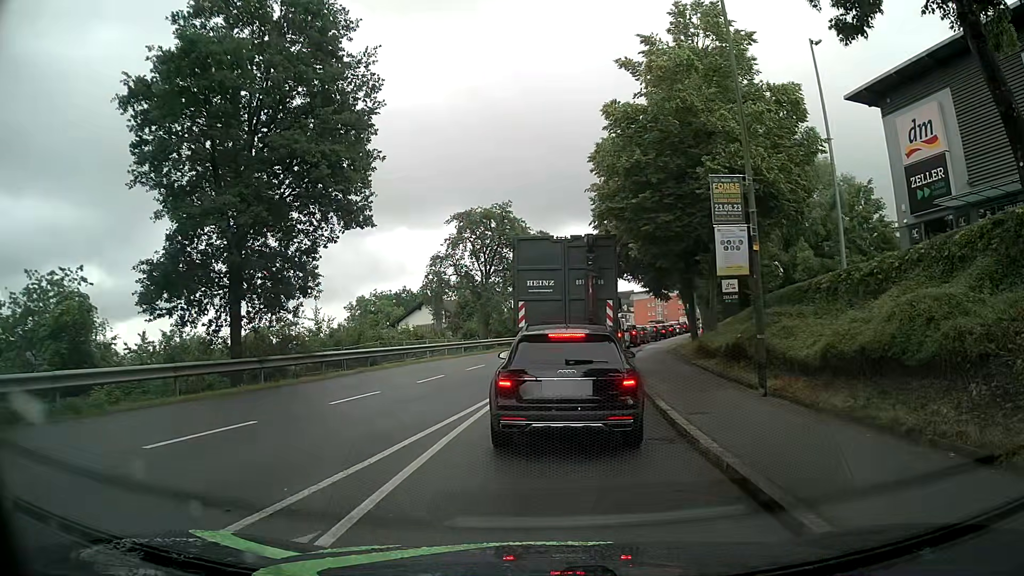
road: tertiary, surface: asphalt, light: Day
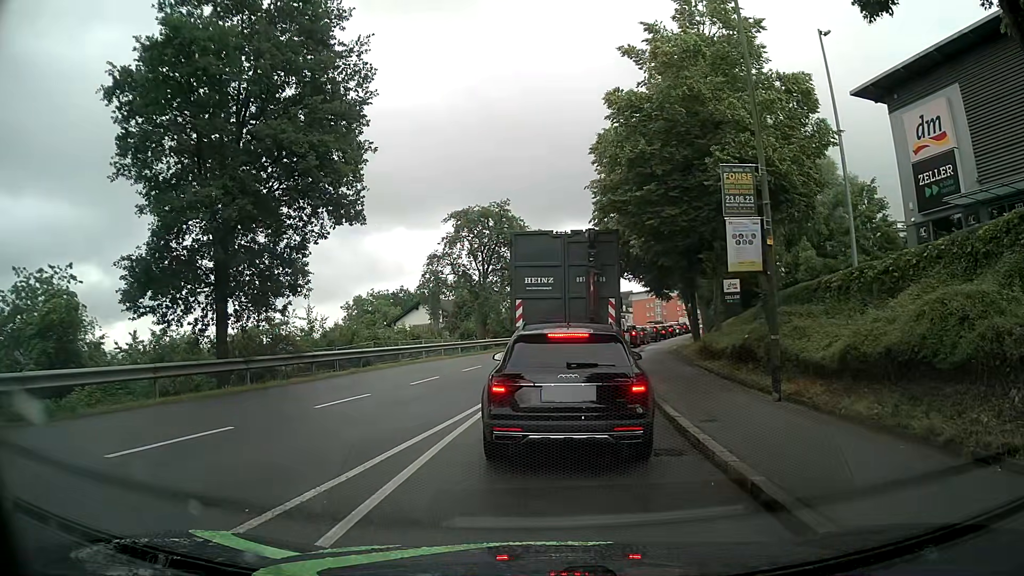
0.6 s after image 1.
(0.0, +0.7) m; +2°
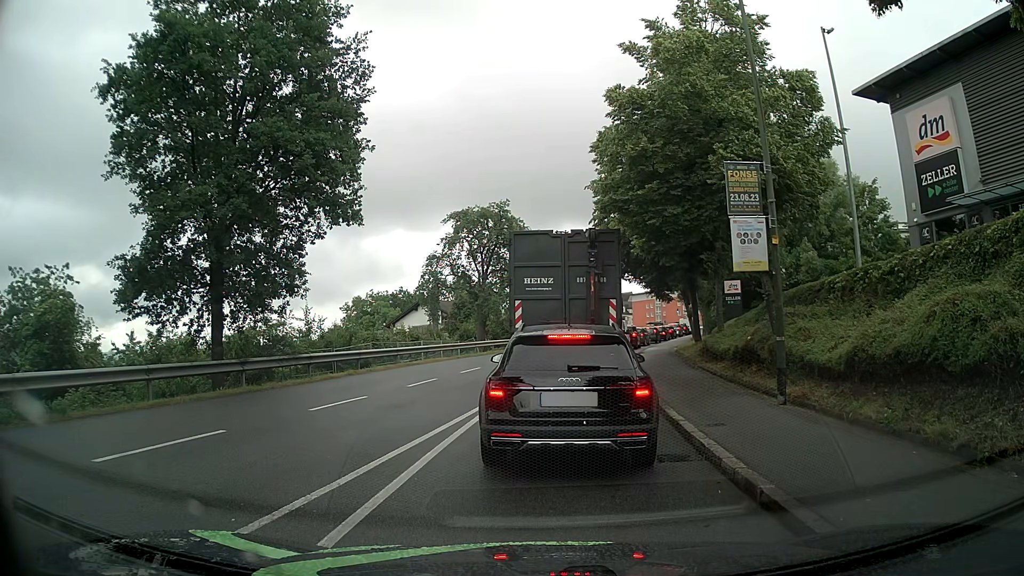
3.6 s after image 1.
(0.0, +0.3) m; 0°
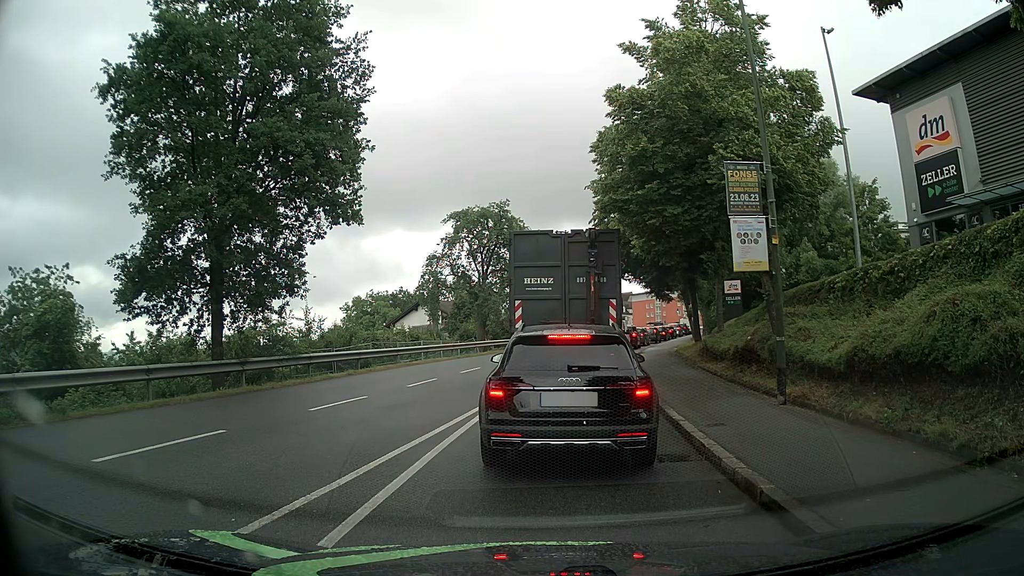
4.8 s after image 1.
(0.0, 0.0) m; 0°
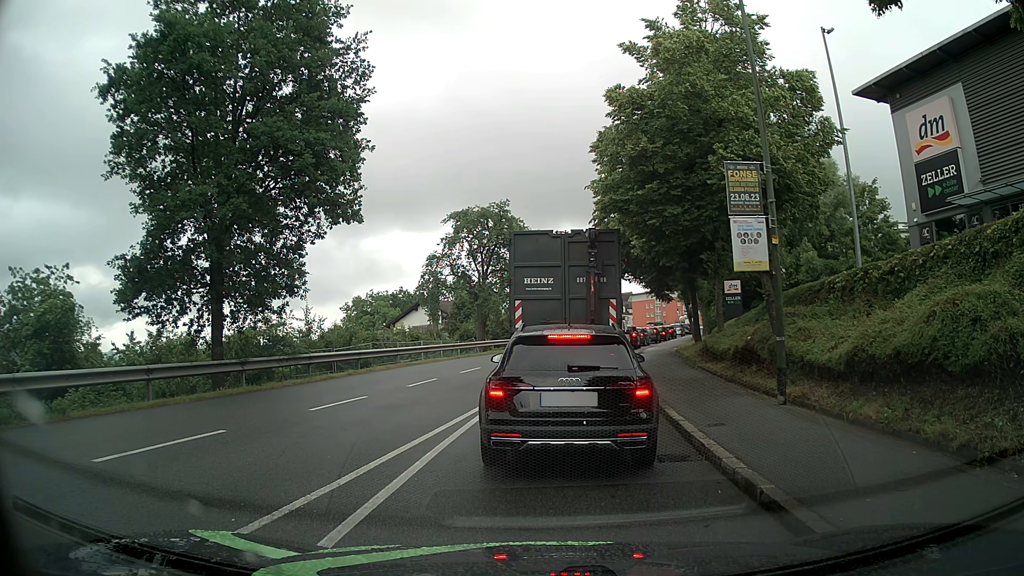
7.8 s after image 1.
(0.0, 0.0) m; 0°
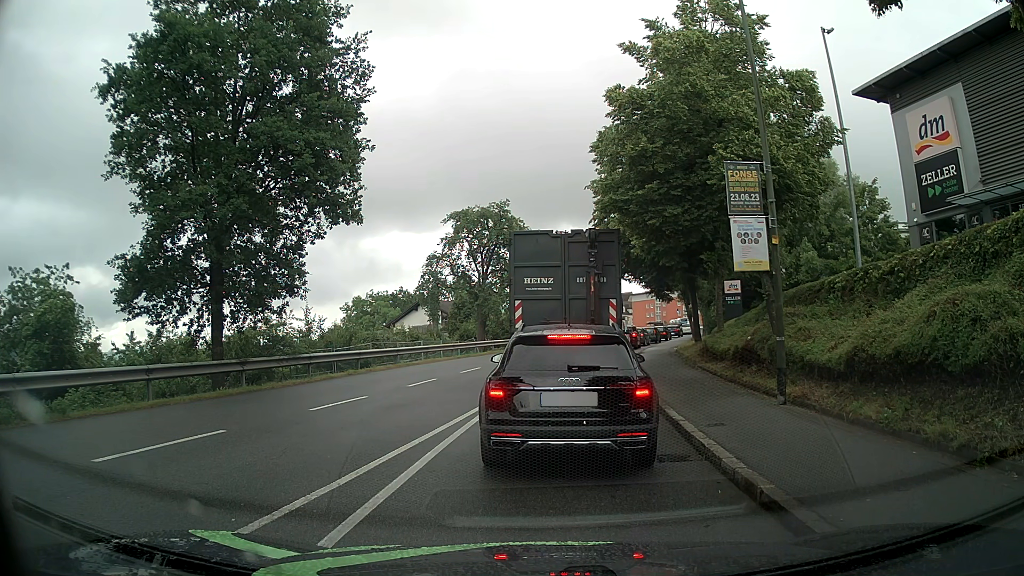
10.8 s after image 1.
(0.0, 0.0) m; 0°
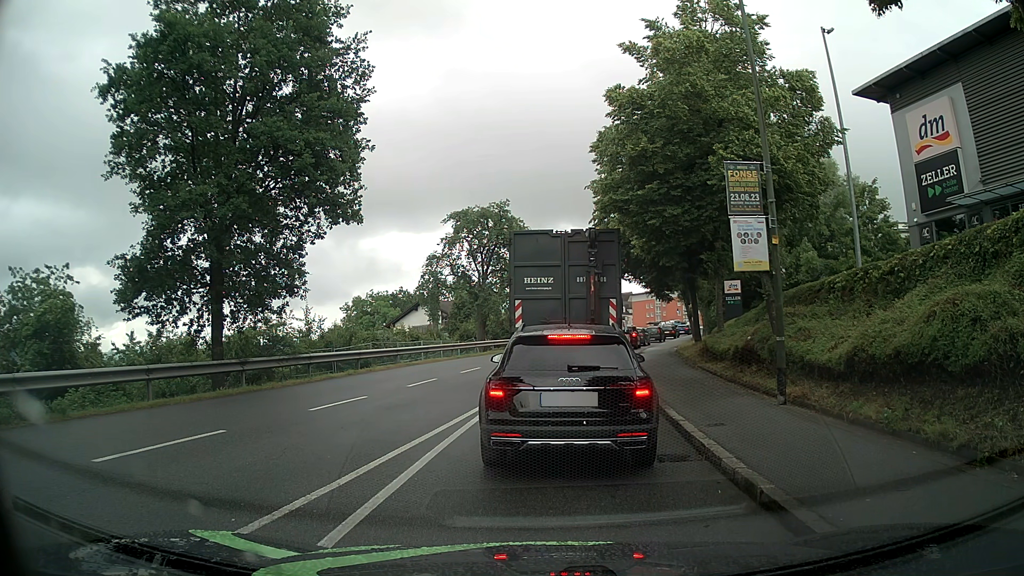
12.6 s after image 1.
(0.0, 0.0) m; 0°
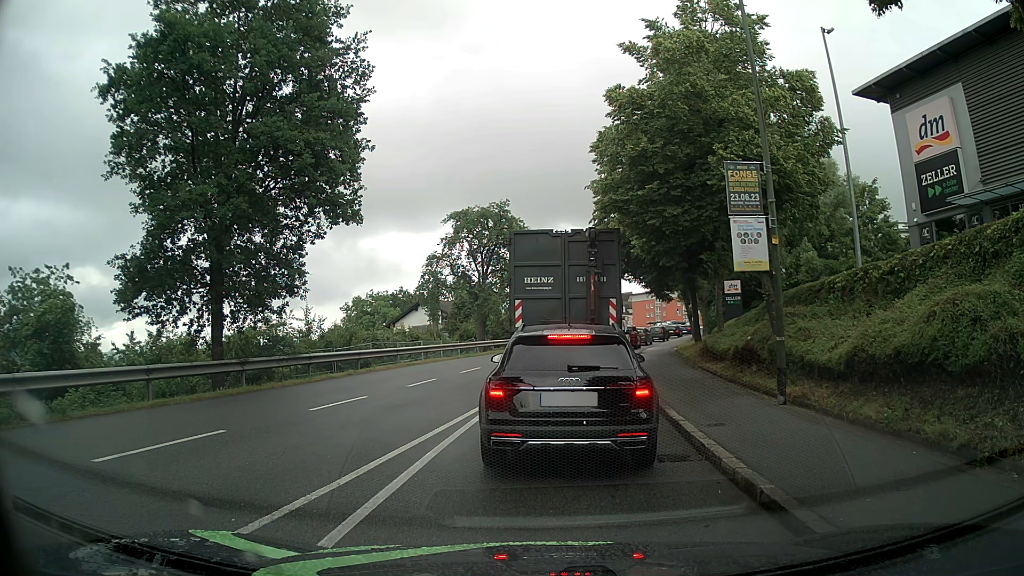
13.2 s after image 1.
(0.0, 0.0) m; 0°
